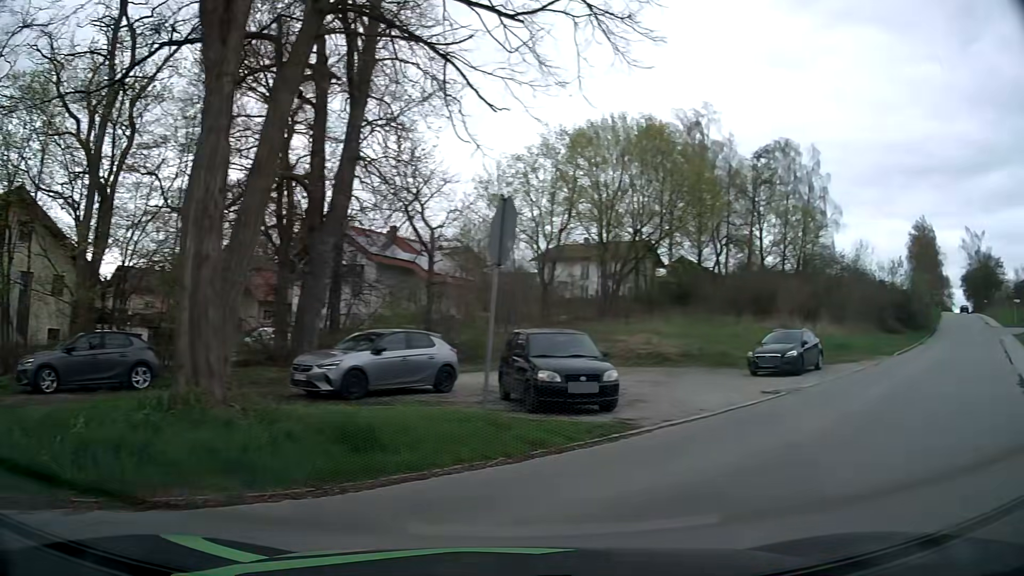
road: unclassified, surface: asphalt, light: Day
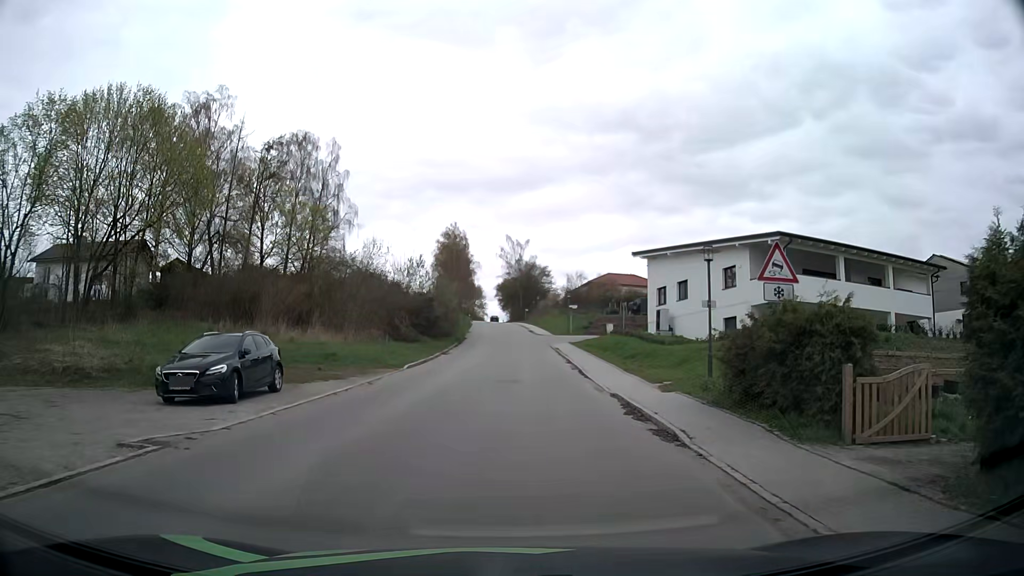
(+3.8, +7.1) m; +42°
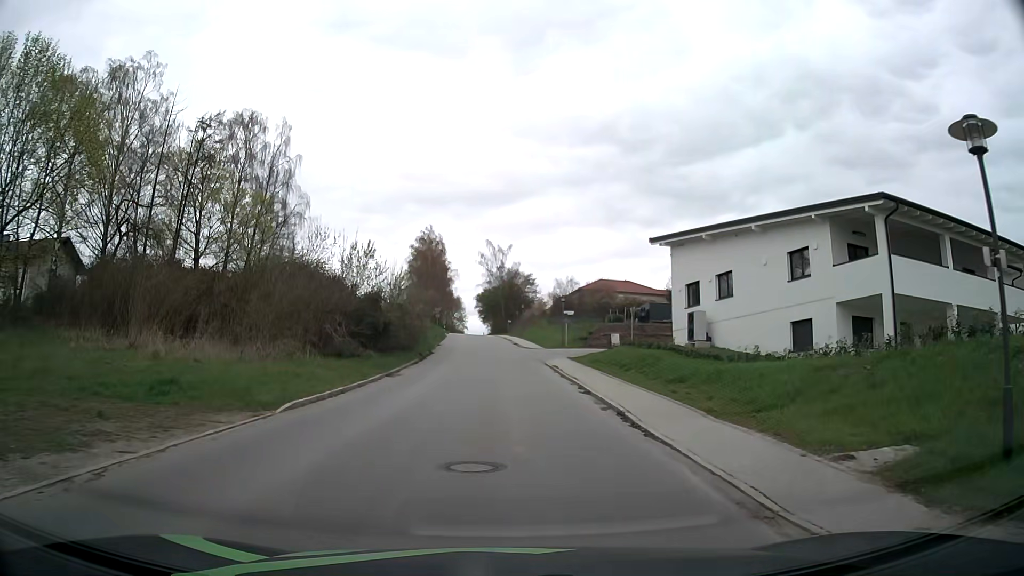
(+0.2, +12.9) m; +1°
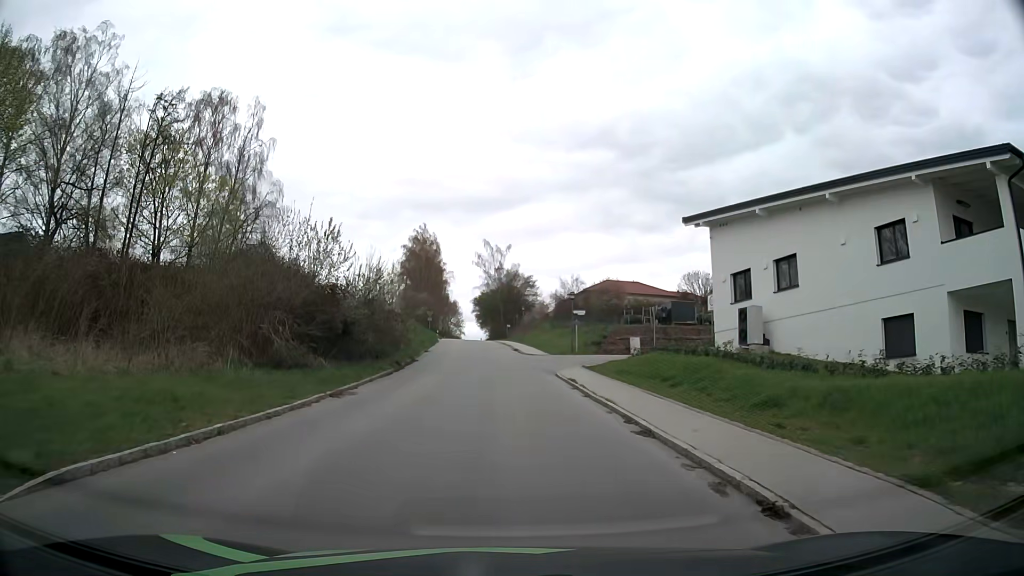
(0.0, +8.0) m; +1°
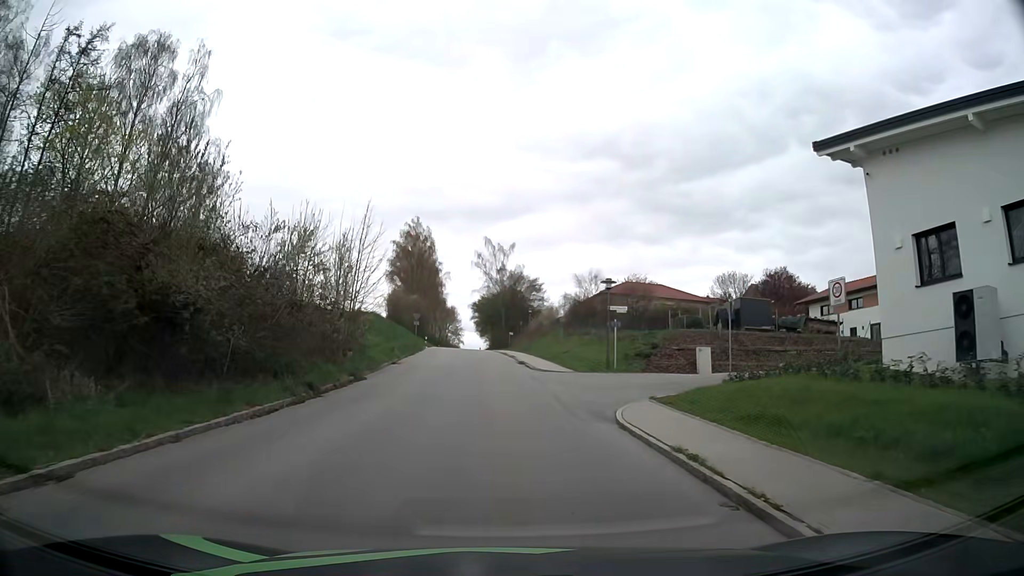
(-0.1, +14.4) m; -1°
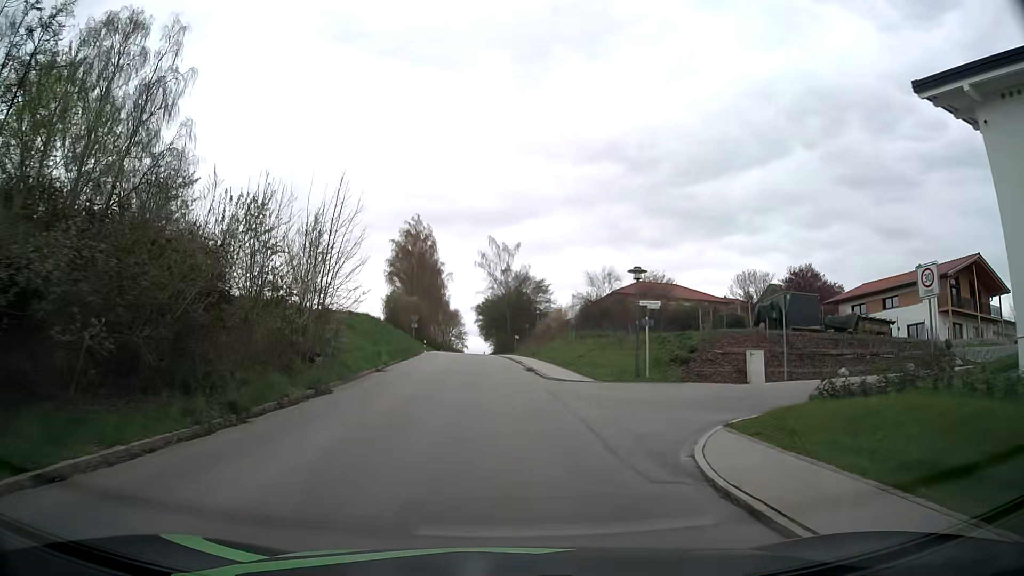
(0.0, +5.4) m; 0°
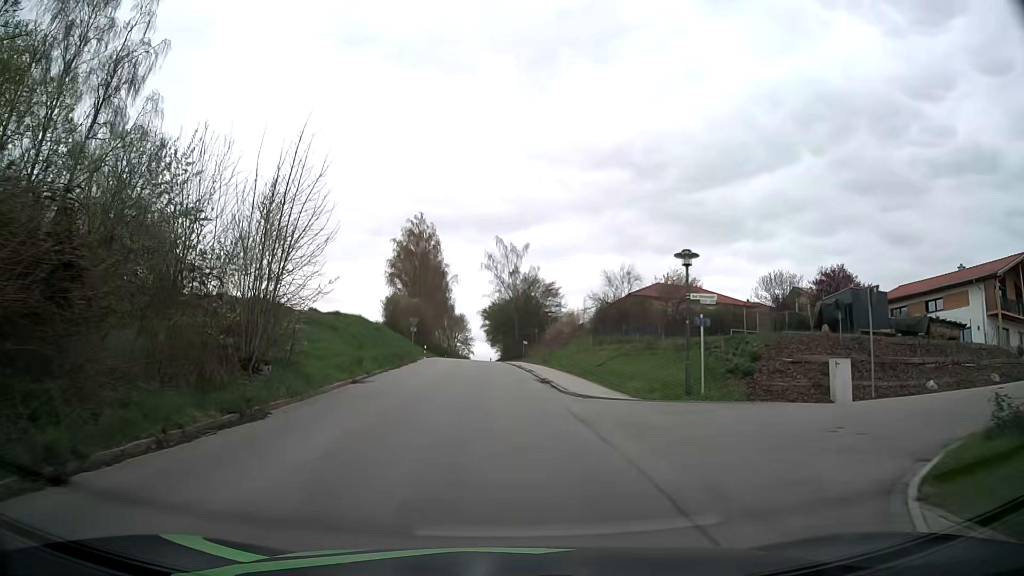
(-0.1, +5.6) m; -1°
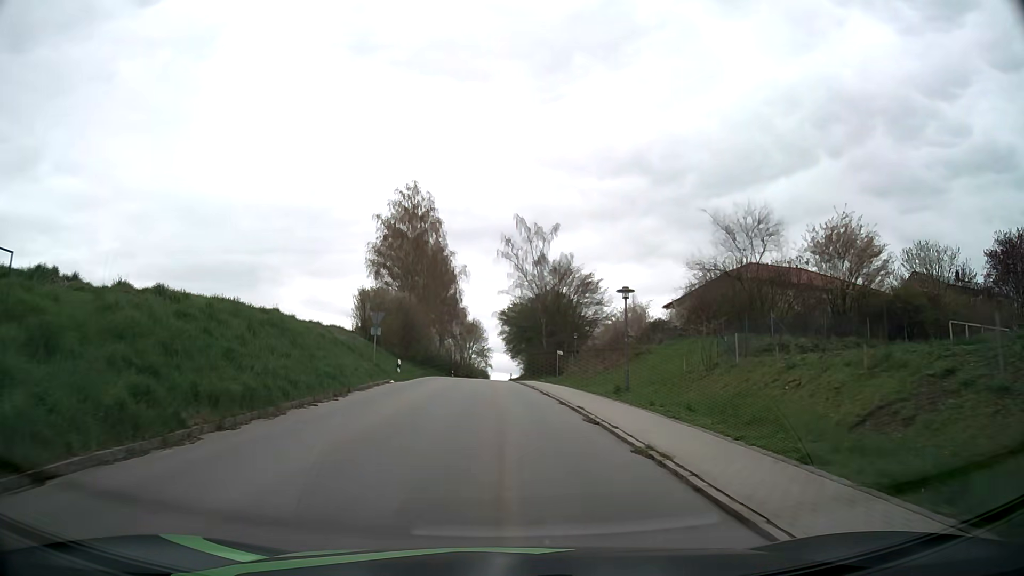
(-0.4, +24.7) m; -2°
(0, +10) (0, +20) (-1, +30) (-1, +40) (-1, +50) (+1, +60) (+9, +65) (+19, +67) (+28, +68) (+38, +70) m
